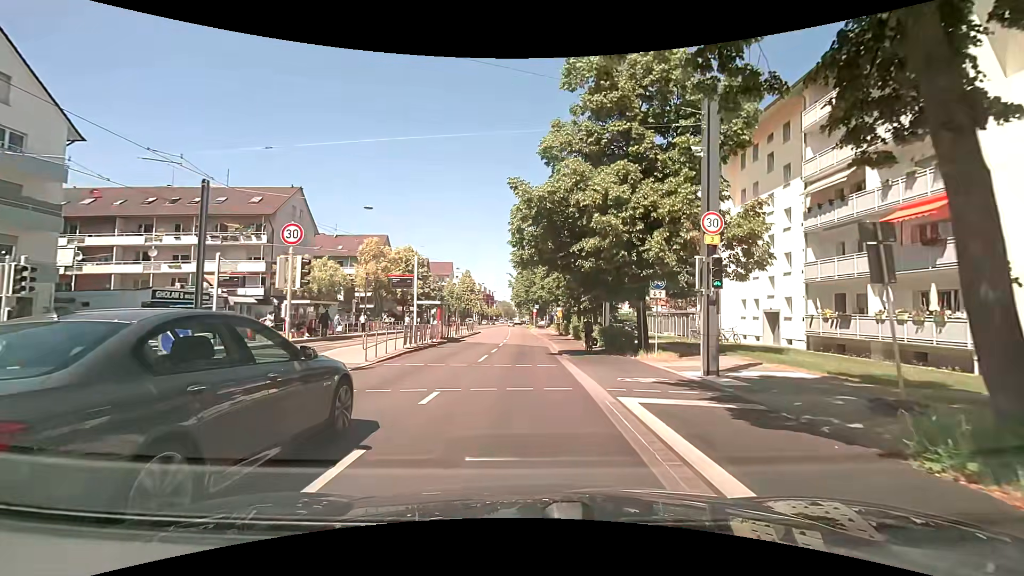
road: primary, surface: asphalt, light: Day
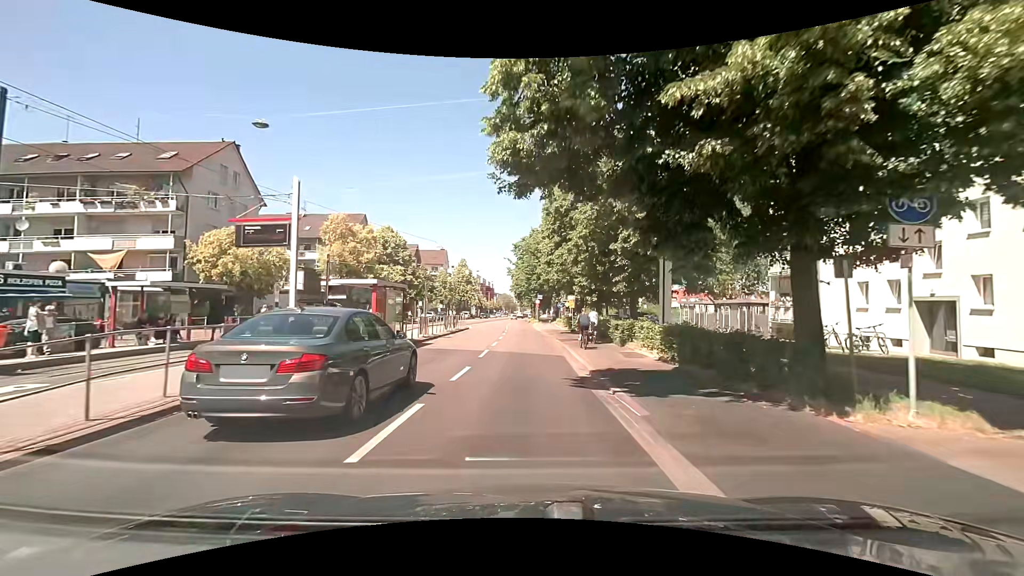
(-0.1, +13.0) m; 0°
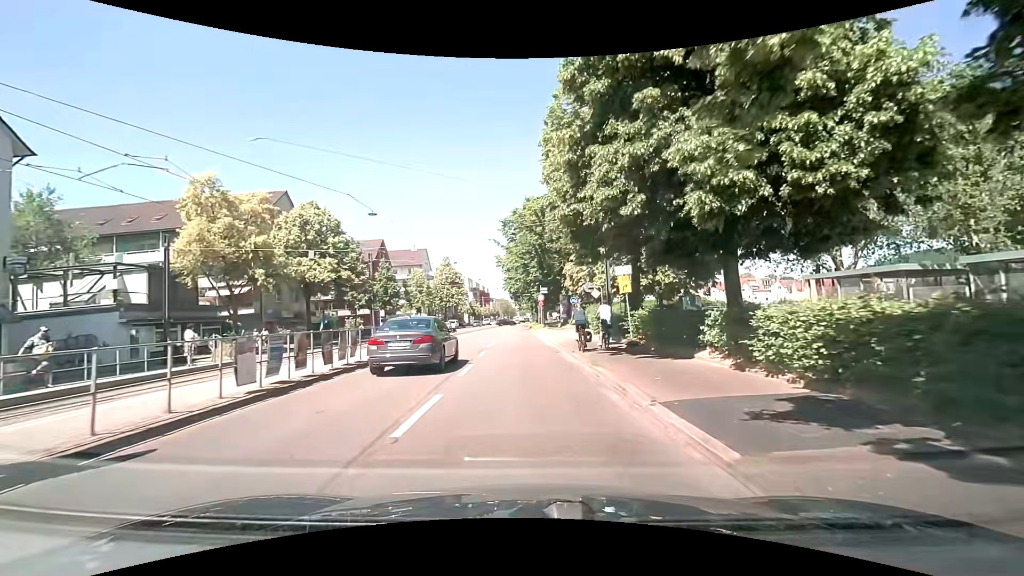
(-0.1, +22.9) m; 0°
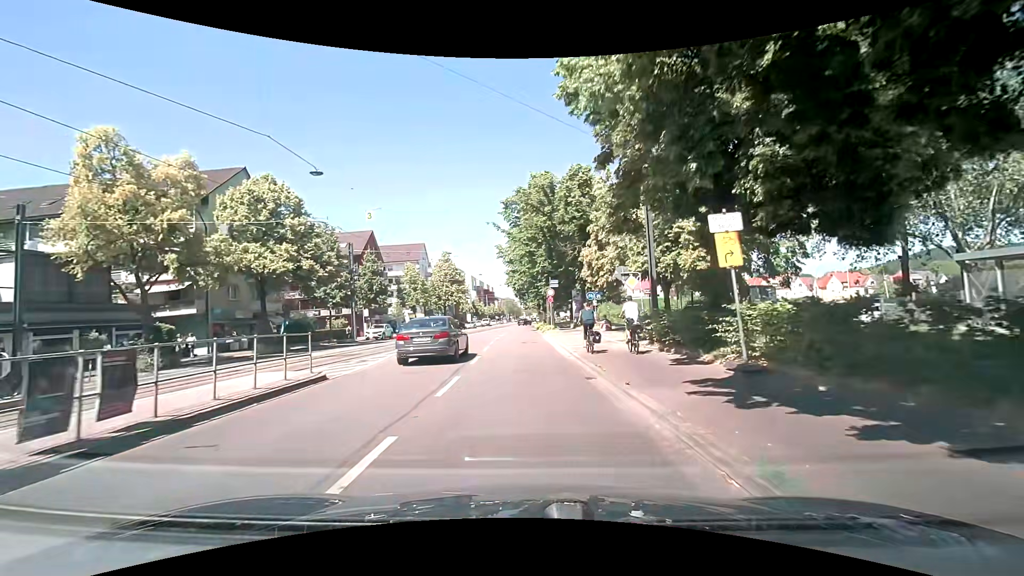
(-0.2, +9.0) m; -1°
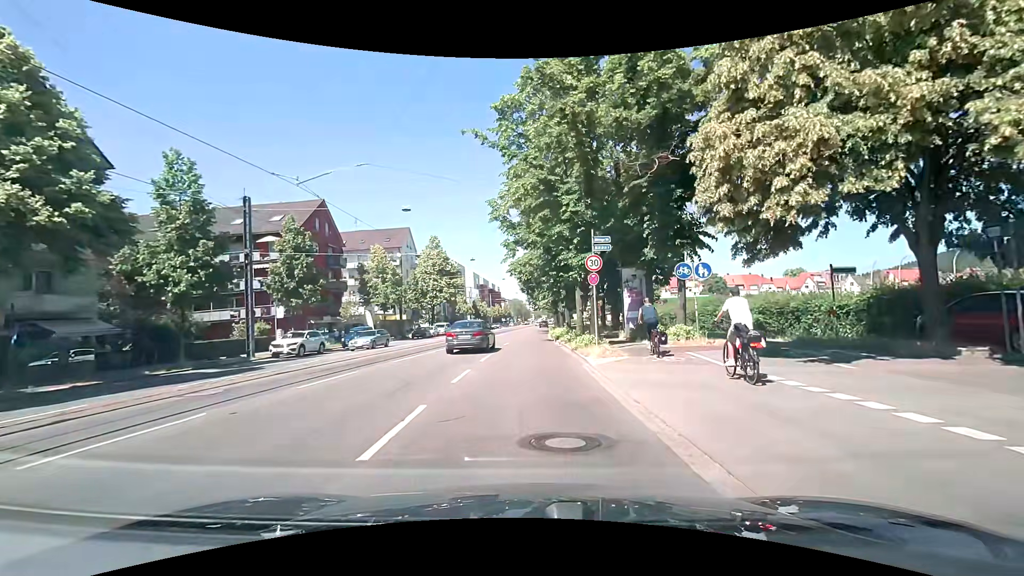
(-0.2, +21.7) m; -1°
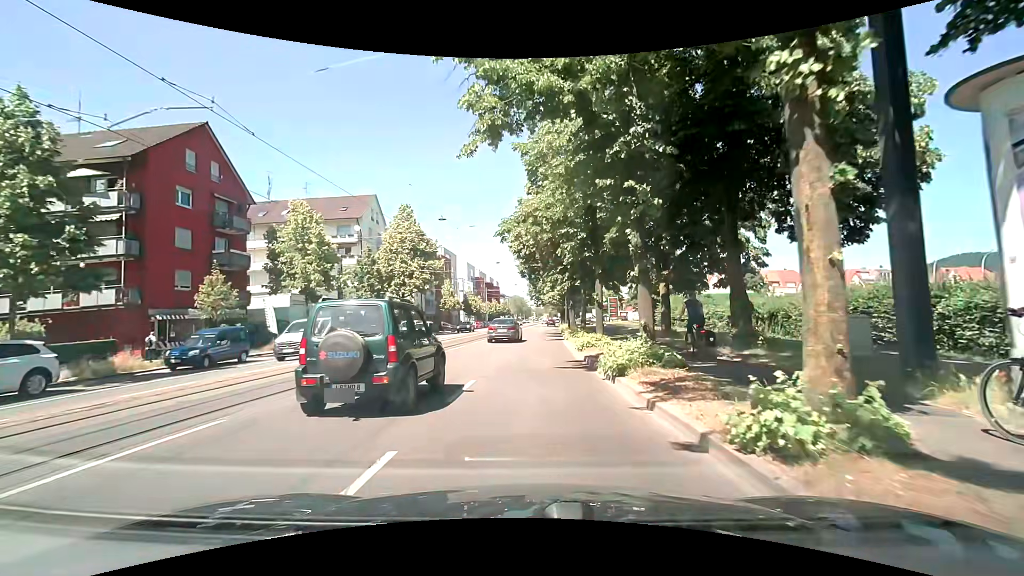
(+0.2, +21.1) m; +1°
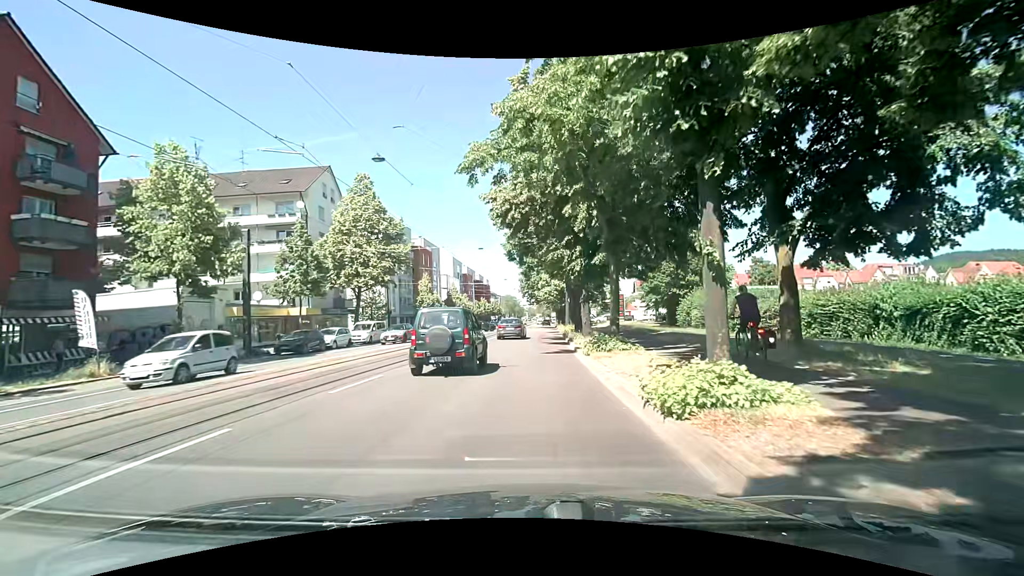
(0.0, +13.0) m; 0°
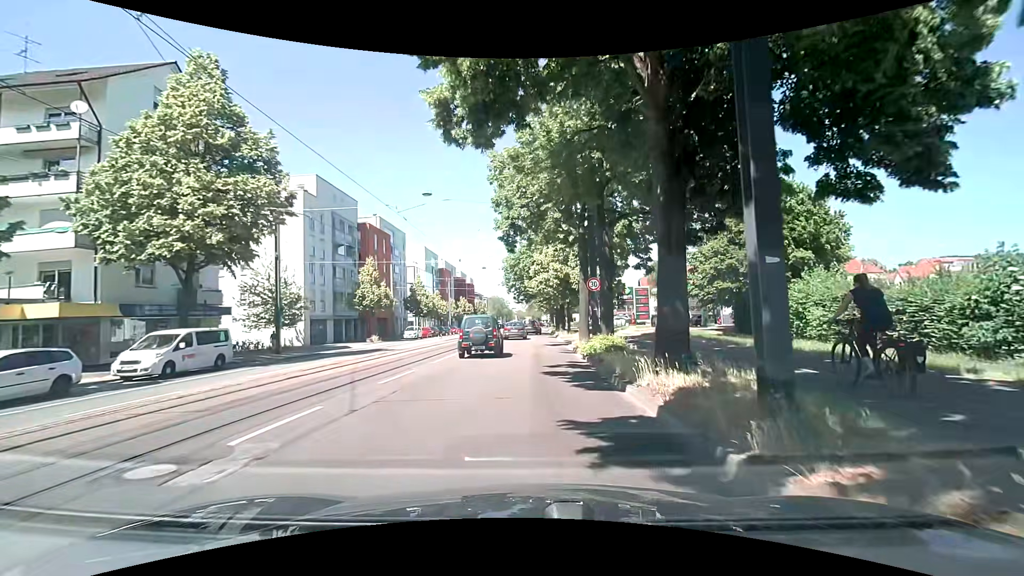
(+0.4, +22.6) m; +1°
(0, +10) (0, +20) (+1, +30) (+1, +40) (+1, +50) (+1, +60) (+2, +70) (+2, +80) (+2, +90) (+2, +100) m
